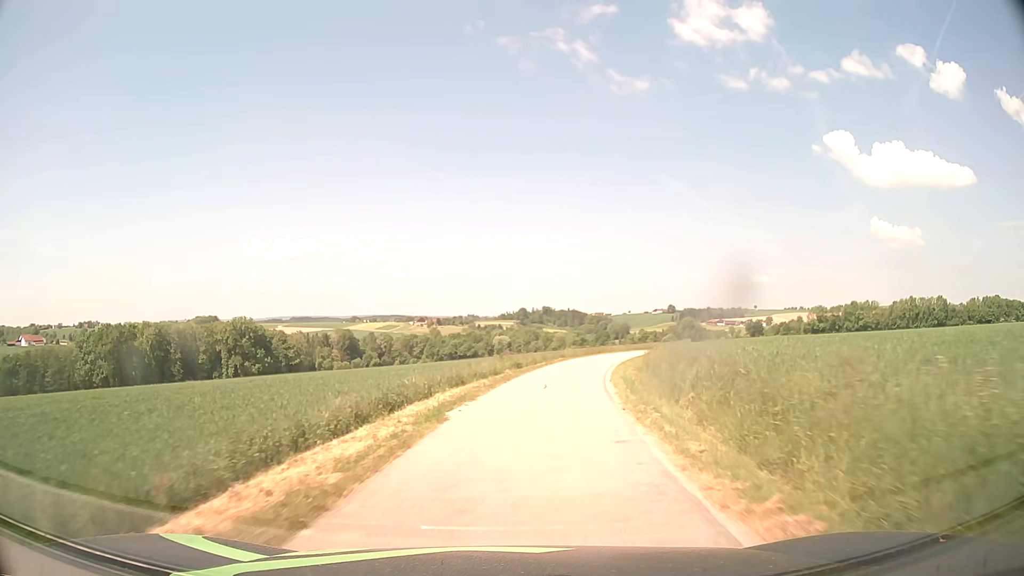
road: unclassified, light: Day
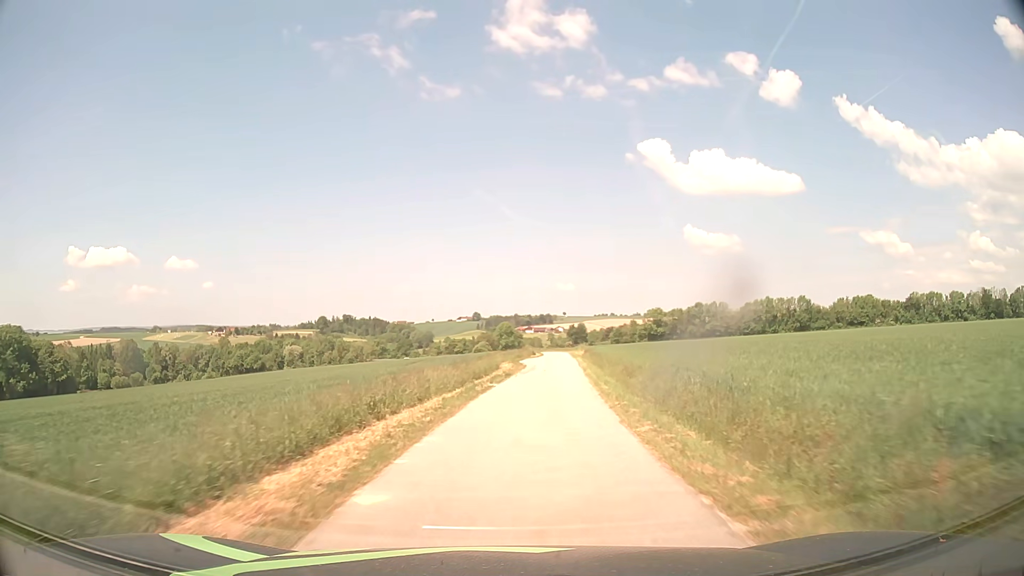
(+7.0, +47.2) m; +17°
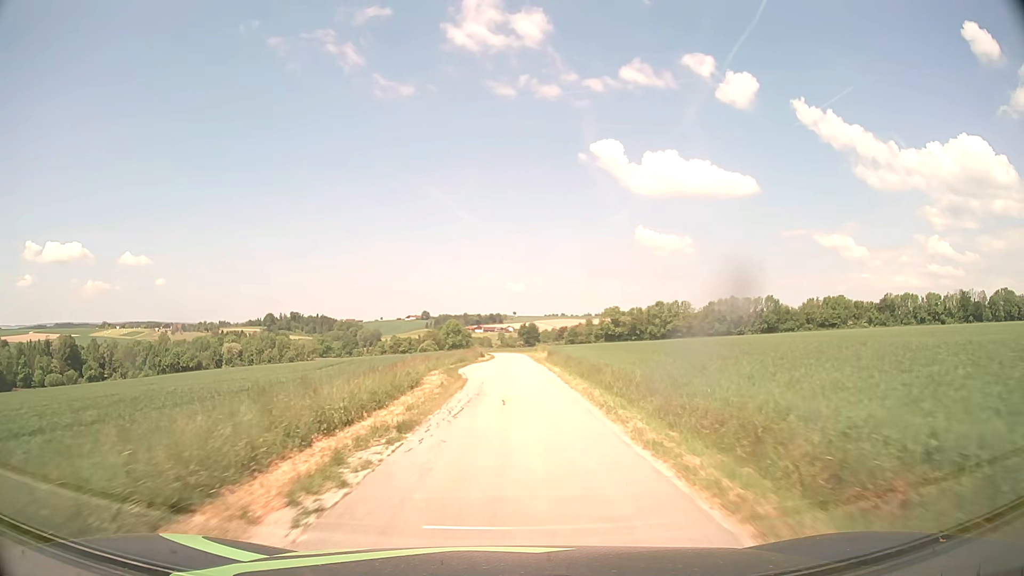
(+0.9, +19.8) m; +4°
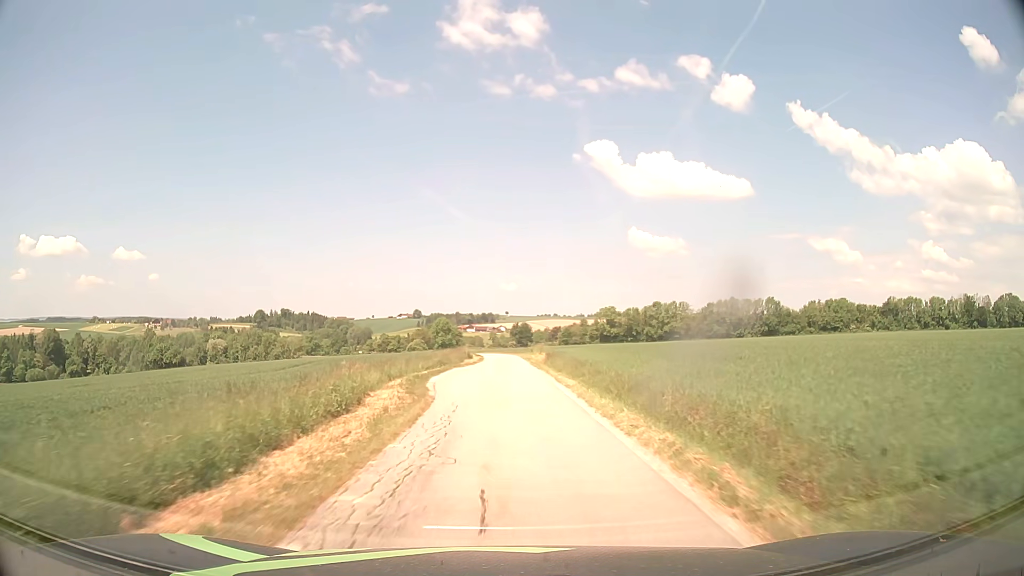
(+0.1, +10.0) m; +1°
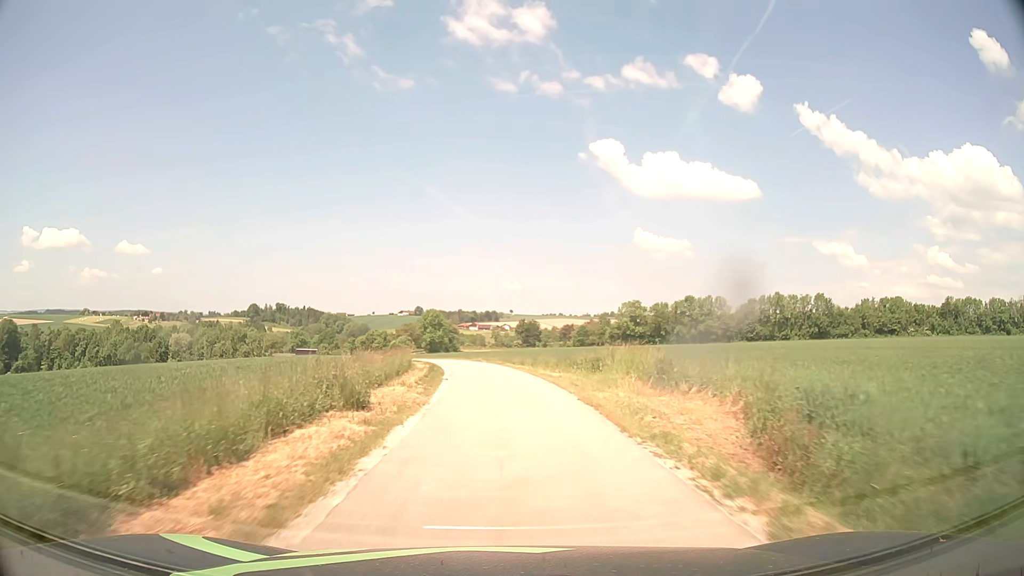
(+0.1, +48.1) m; 0°
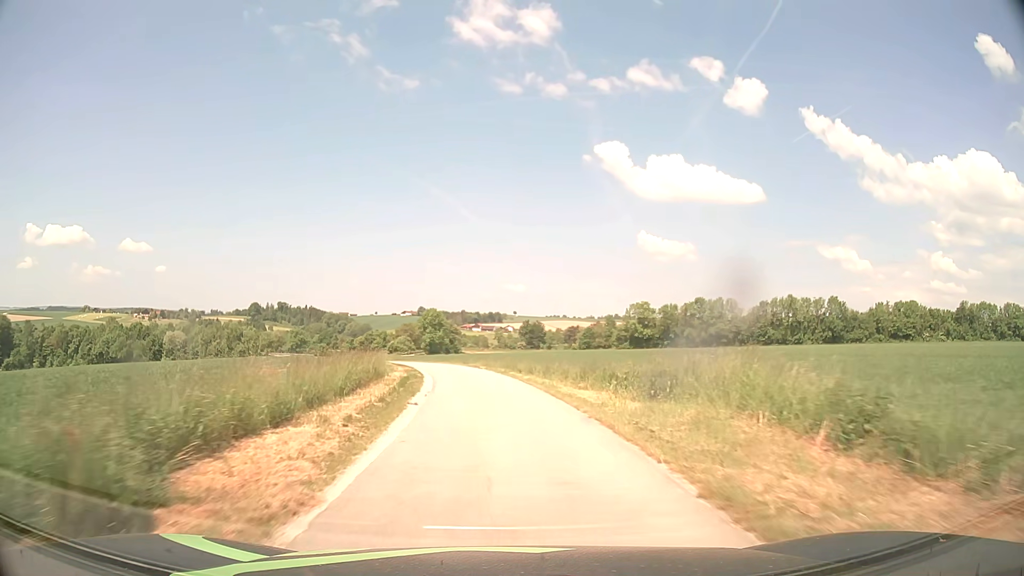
(0.0, +9.1) m; 0°
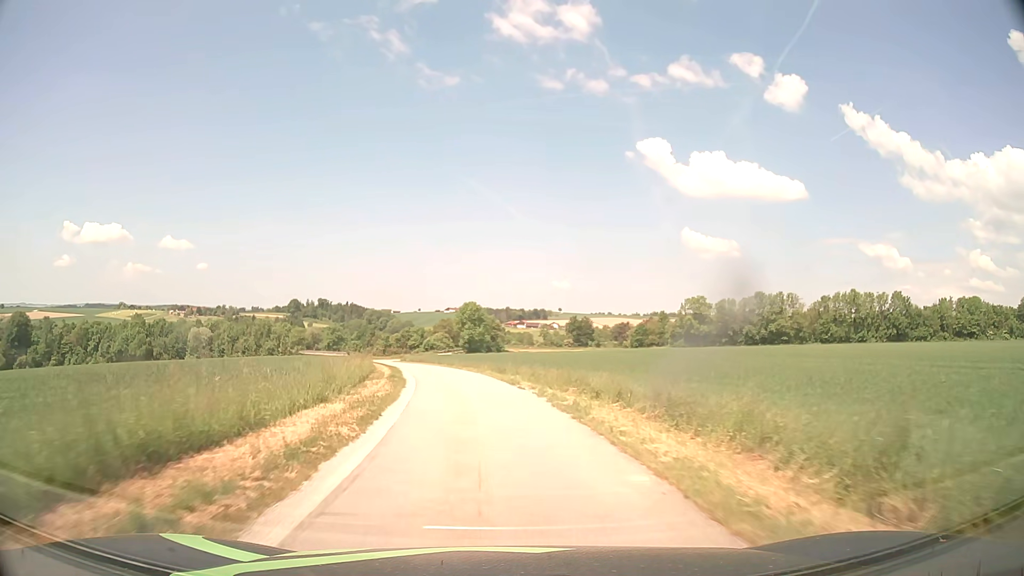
(-0.3, +17.7) m; -3°
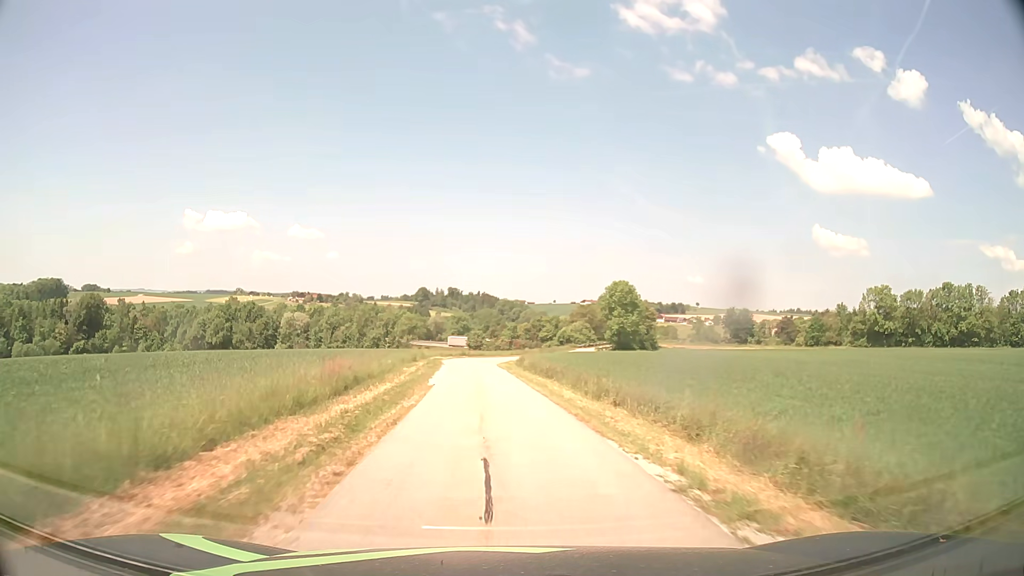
(-4.9, +41.7) m; -11°
(0, +10) (-1, +20) (-1, +30) (-2, +40) (-2, +50) (-3, +60) (-2, +70) (0, +80) (+2, +90) (+4, +99) m
